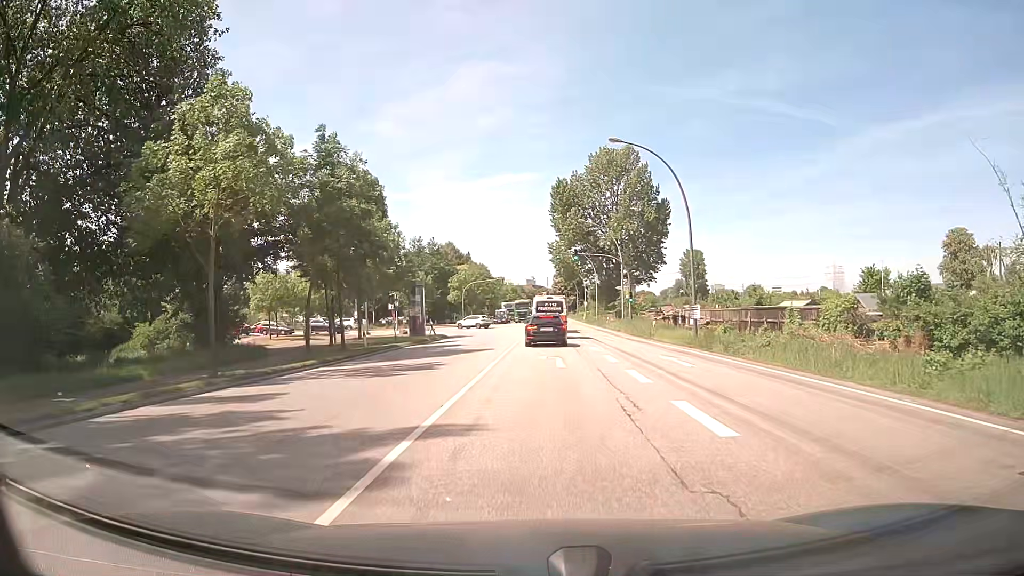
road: secondary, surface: asphalt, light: Day
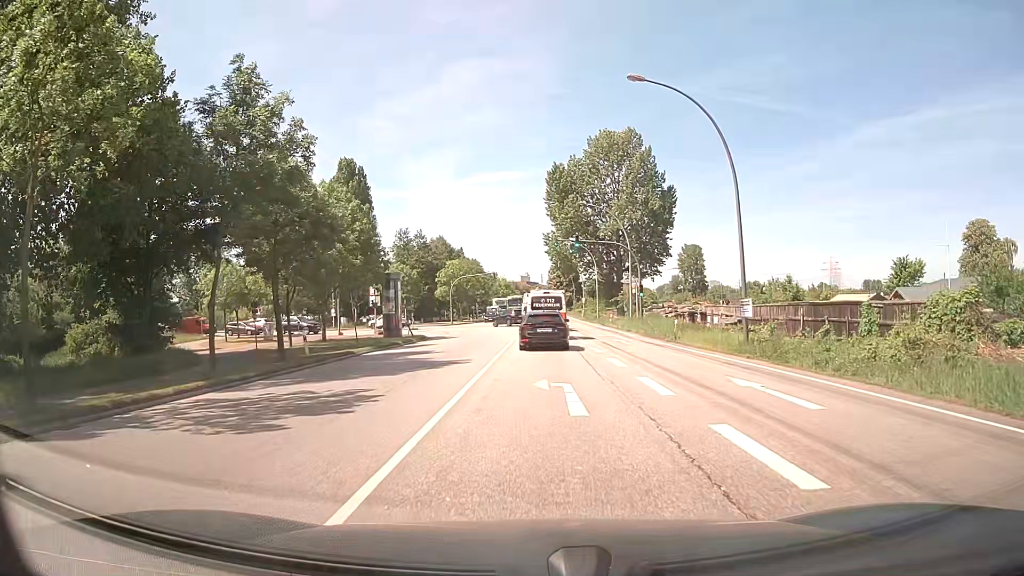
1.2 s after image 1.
(+0.1, +8.2) m; +1°
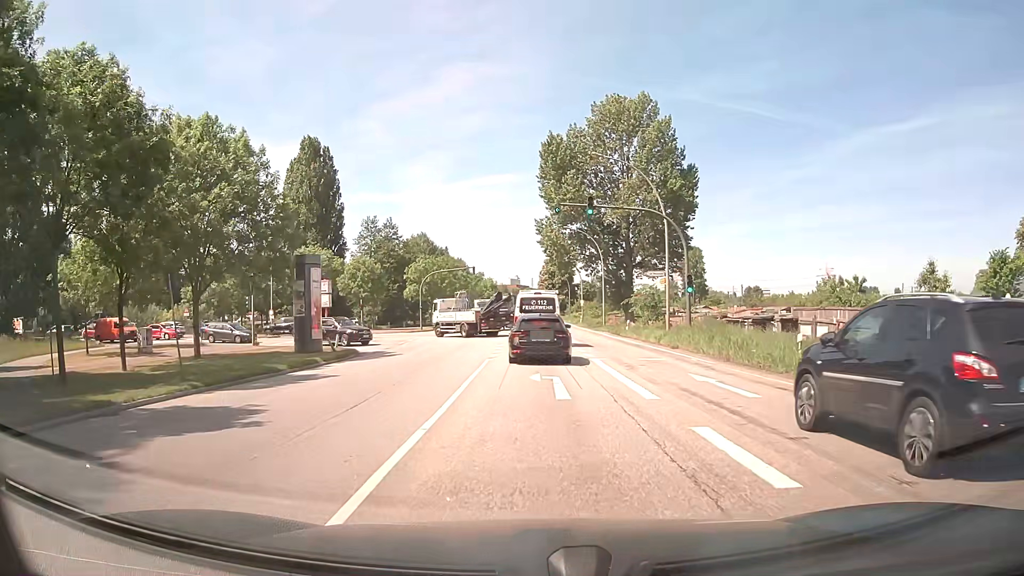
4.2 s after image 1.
(-0.1, +17.8) m; 0°
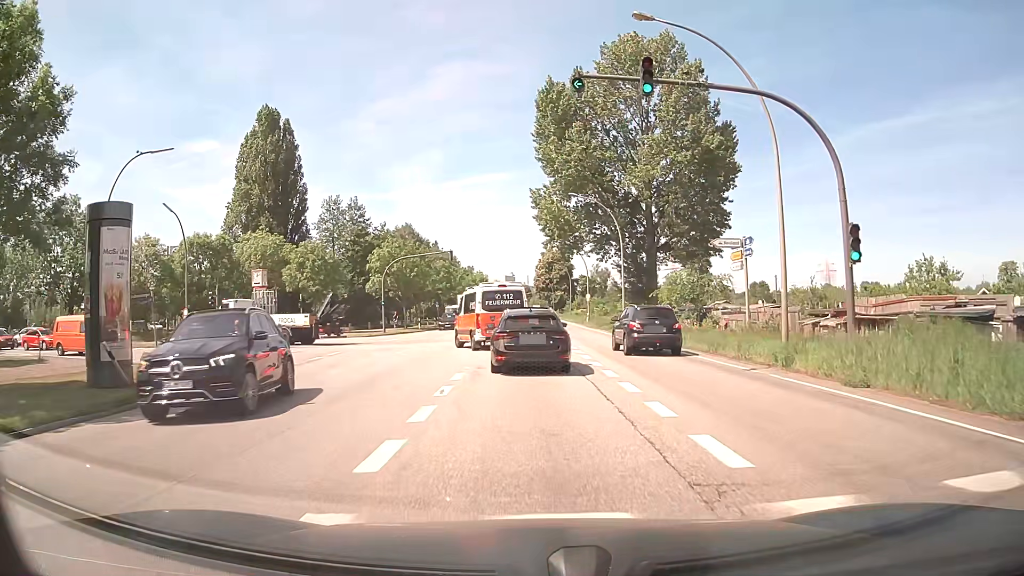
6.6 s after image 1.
(+0.1, +17.2) m; 0°
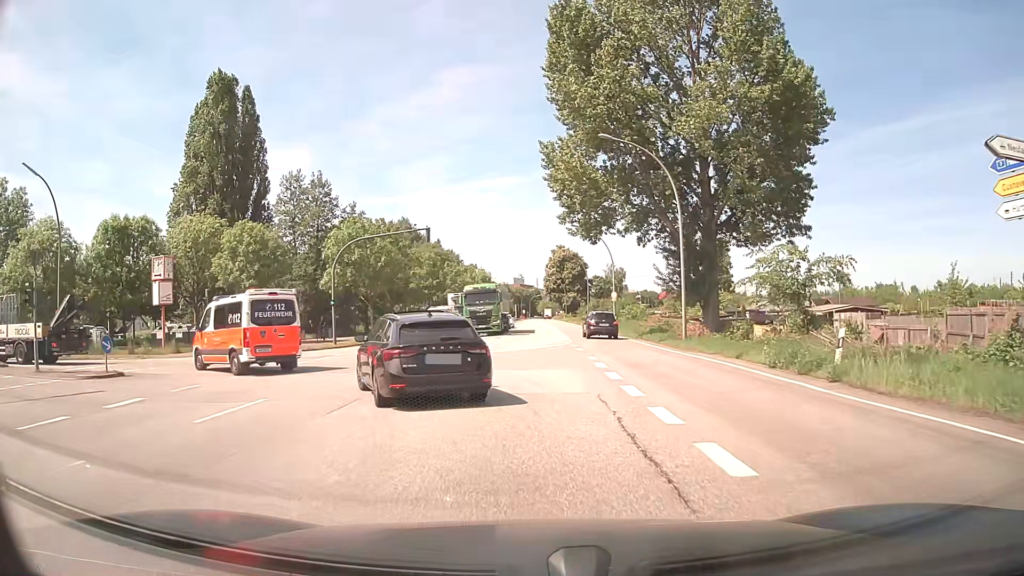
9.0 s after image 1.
(0.0, +17.1) m; 0°
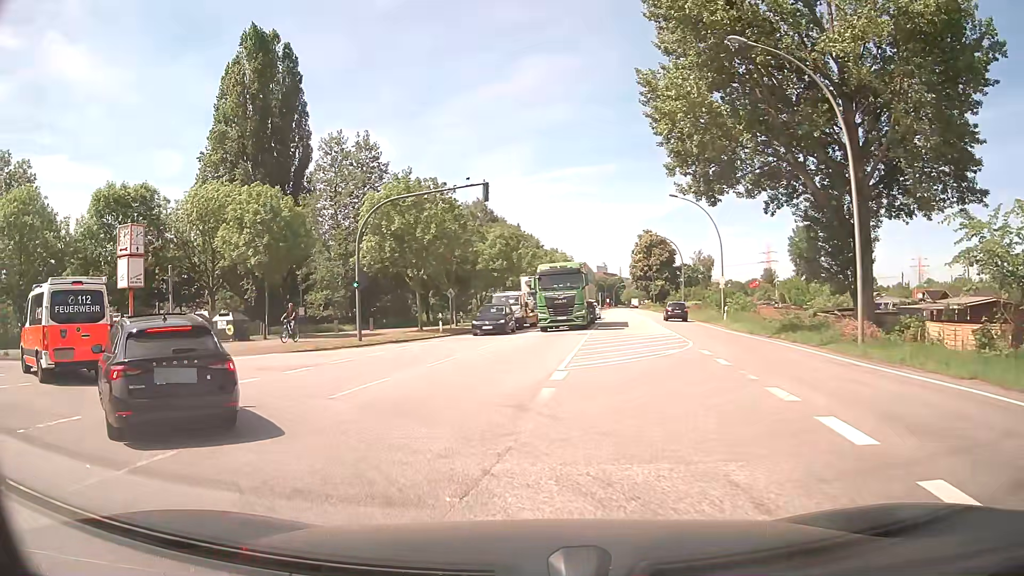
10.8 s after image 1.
(-0.5, +10.9) m; -7°
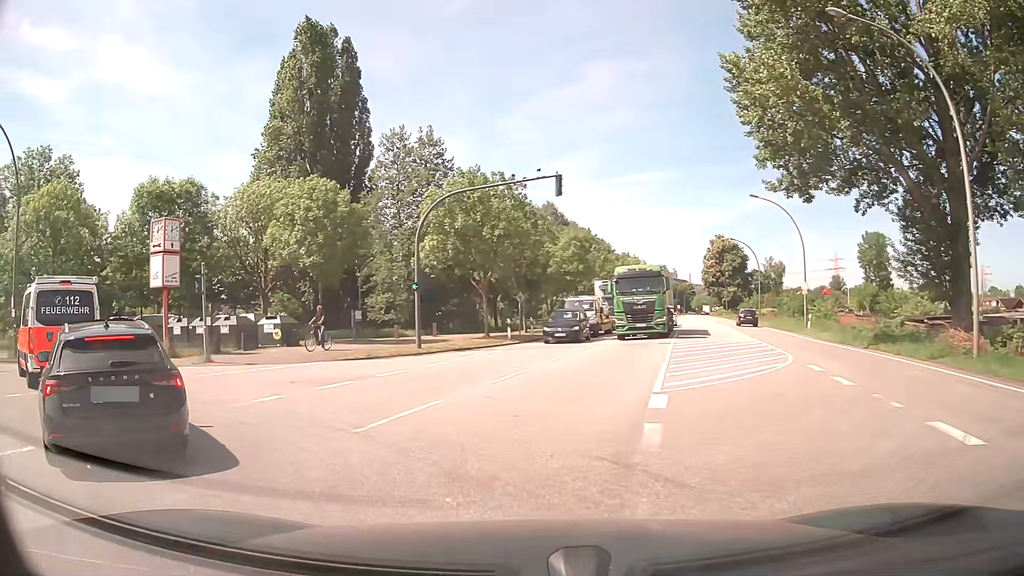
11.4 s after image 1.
(-0.1, +2.8) m; -6°
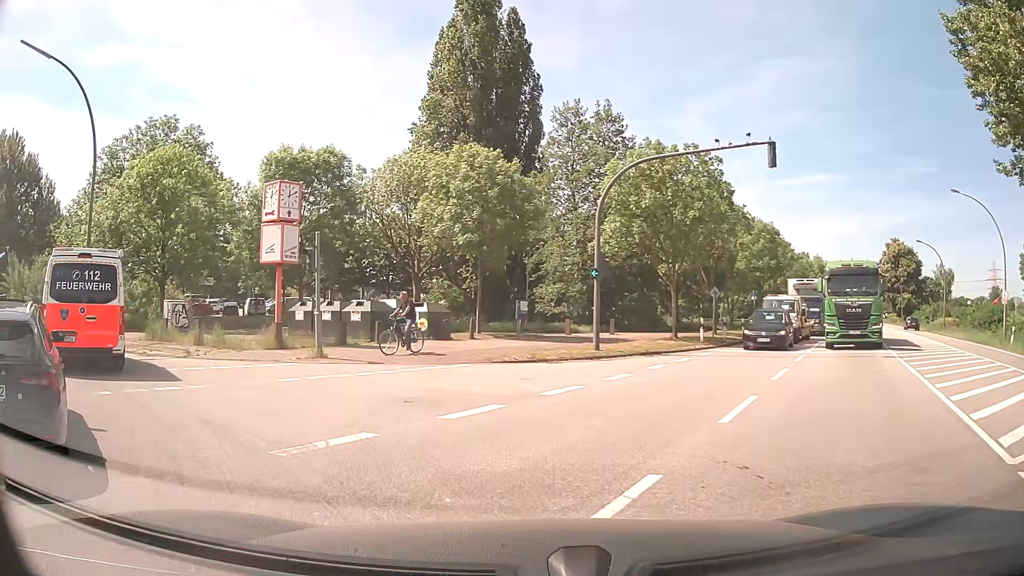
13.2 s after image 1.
(-0.6, +5.1) m; -14°
(-4, +9) (-11, +15) (-20, +20) (-29, +25) (-38, +30) (-46, +36) (-54, +41) (-62, +47) (-70, +53) (-78, +59) m
